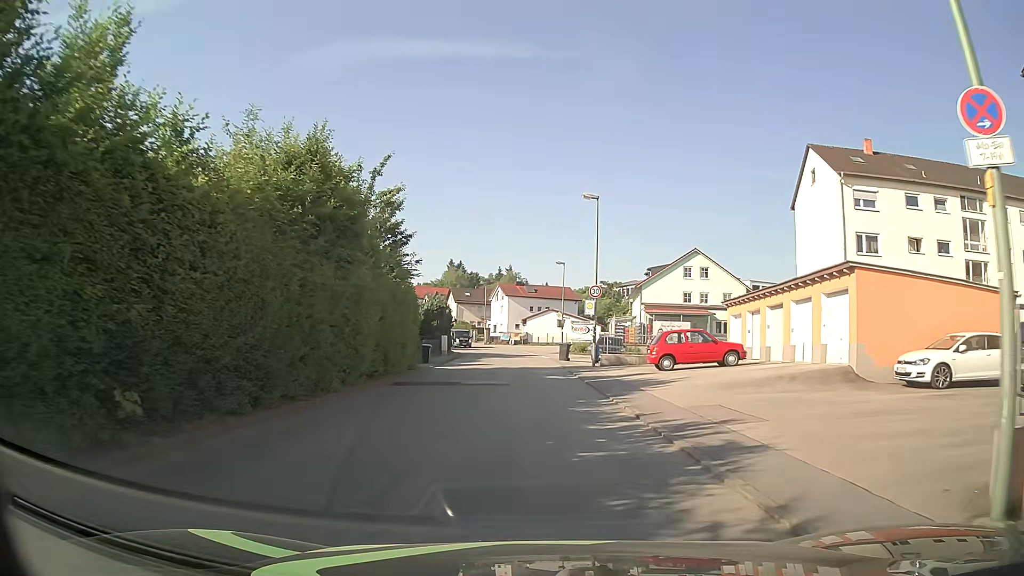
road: unclassified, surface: asphalt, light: Day
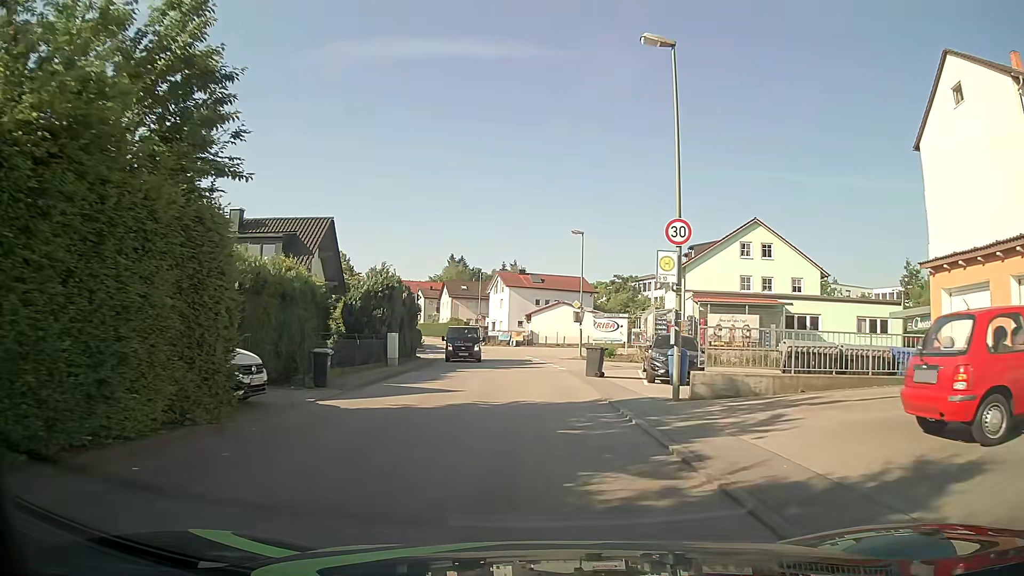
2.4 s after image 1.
(-0.1, +17.8) m; 0°
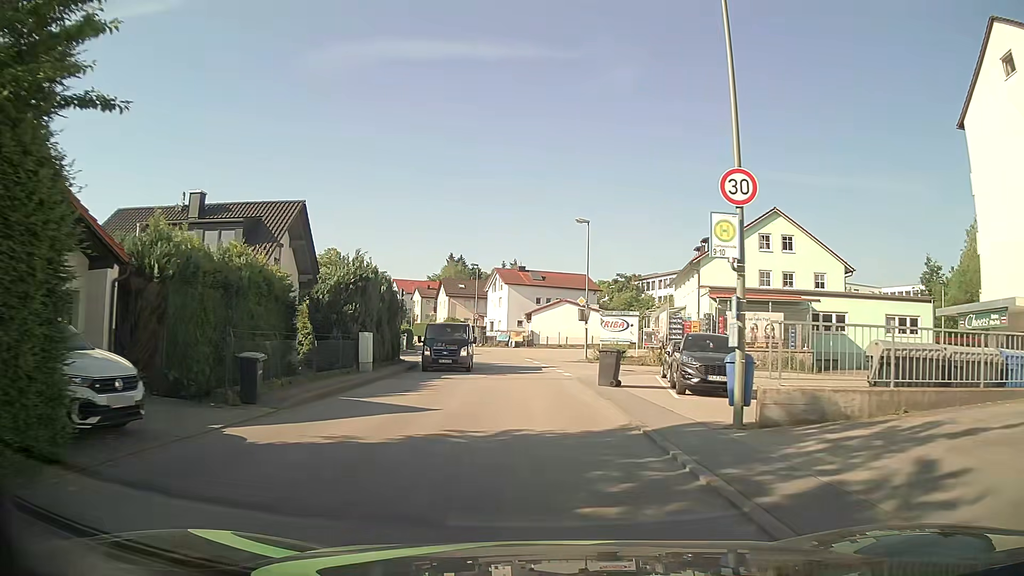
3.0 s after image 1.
(-0.1, +4.5) m; -1°
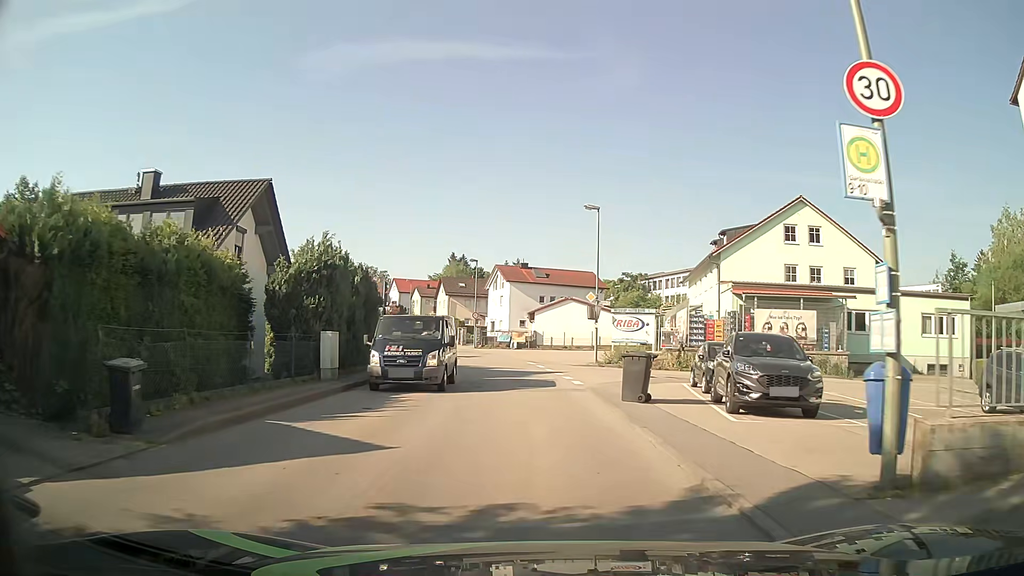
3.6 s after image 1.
(0.0, +4.5) m; 0°
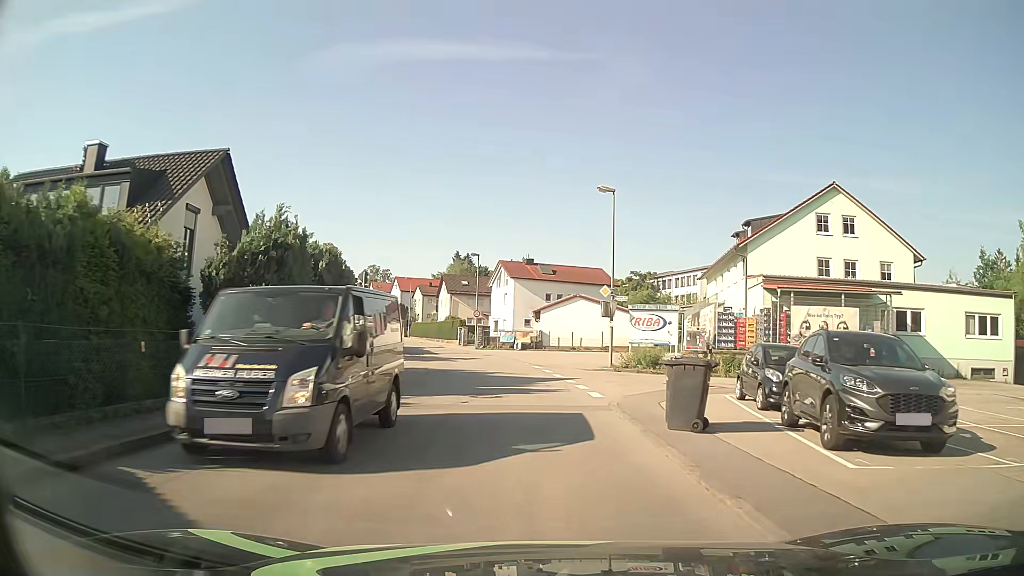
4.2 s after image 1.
(0.0, +4.4) m; 0°
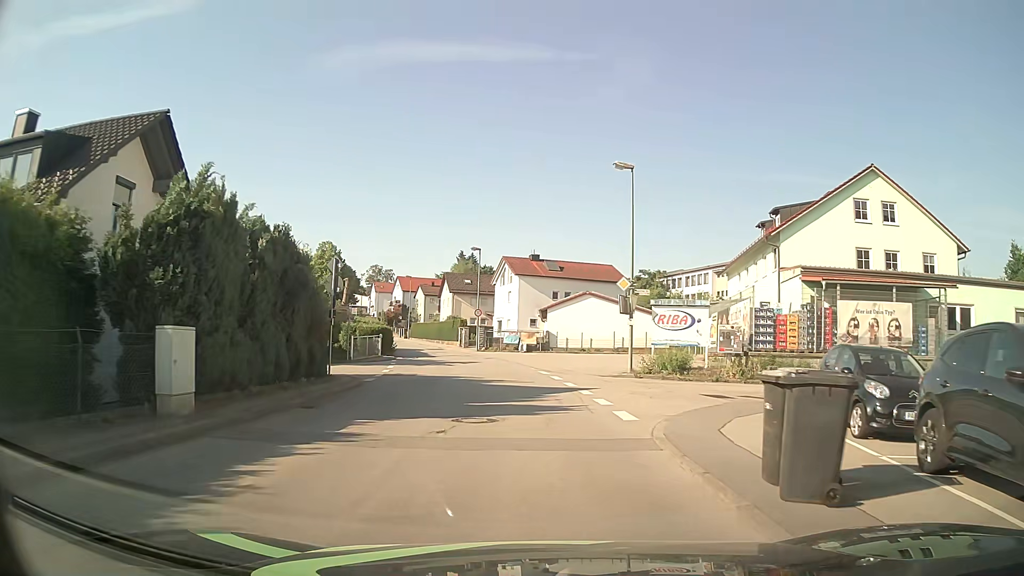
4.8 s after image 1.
(0.0, +4.5) m; -1°
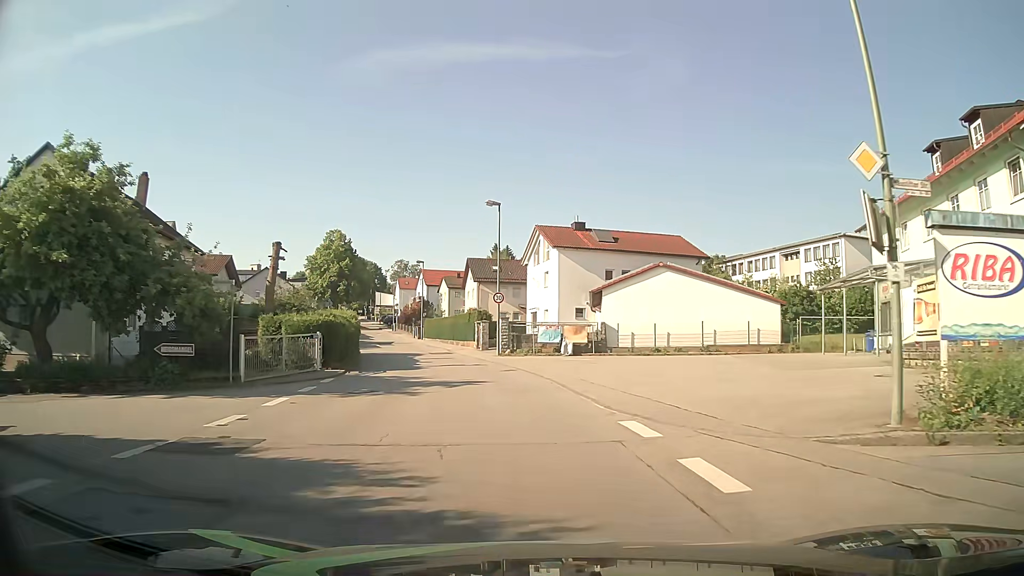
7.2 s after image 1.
(-0.3, +17.8) m; -3°
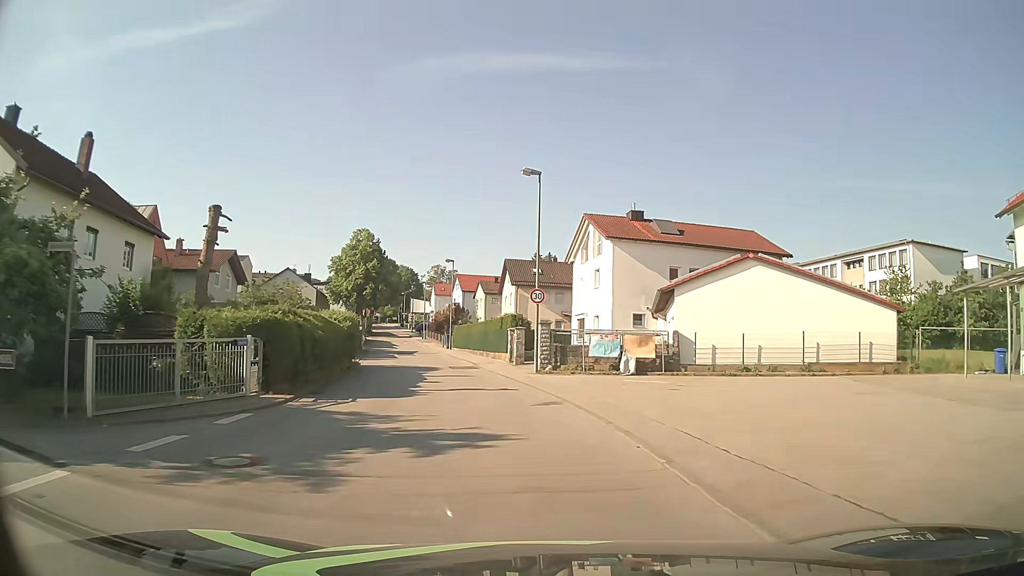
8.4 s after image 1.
(-0.3, +8.9) m; -3°
(0, +10) (-2, +20) (-4, +30) (-6, +39) (-8, +49) (-11, +59) (-13, +69) (-15, +78) (-18, +88) (-20, +98) m
